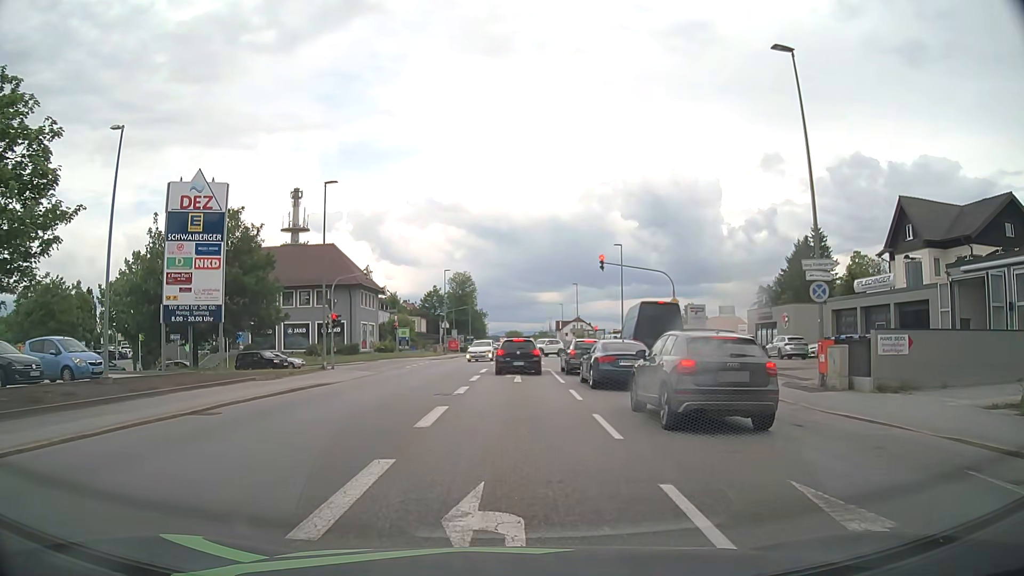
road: tertiary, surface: asphalt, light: Day
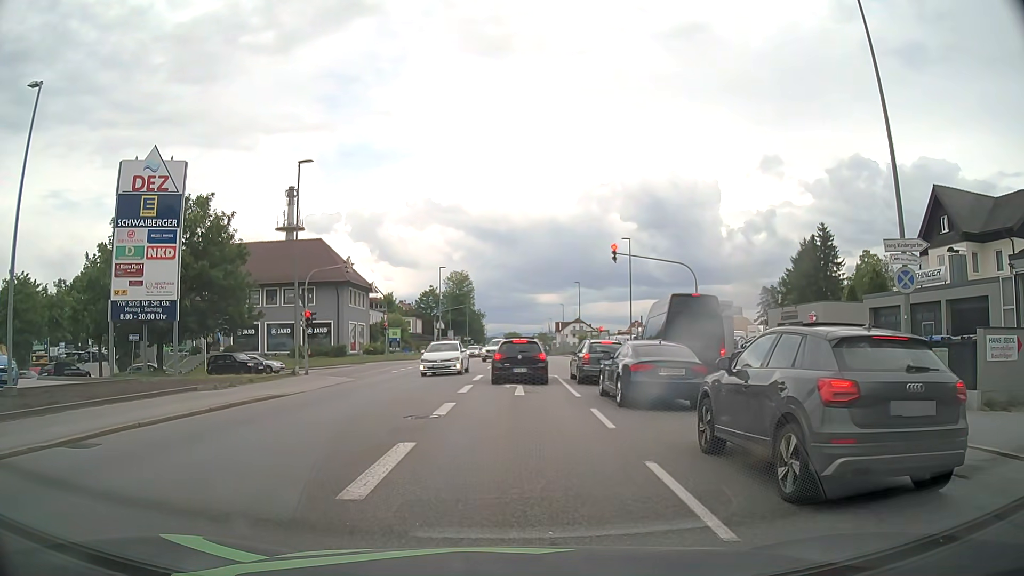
(0.0, +4.7) m; +1°
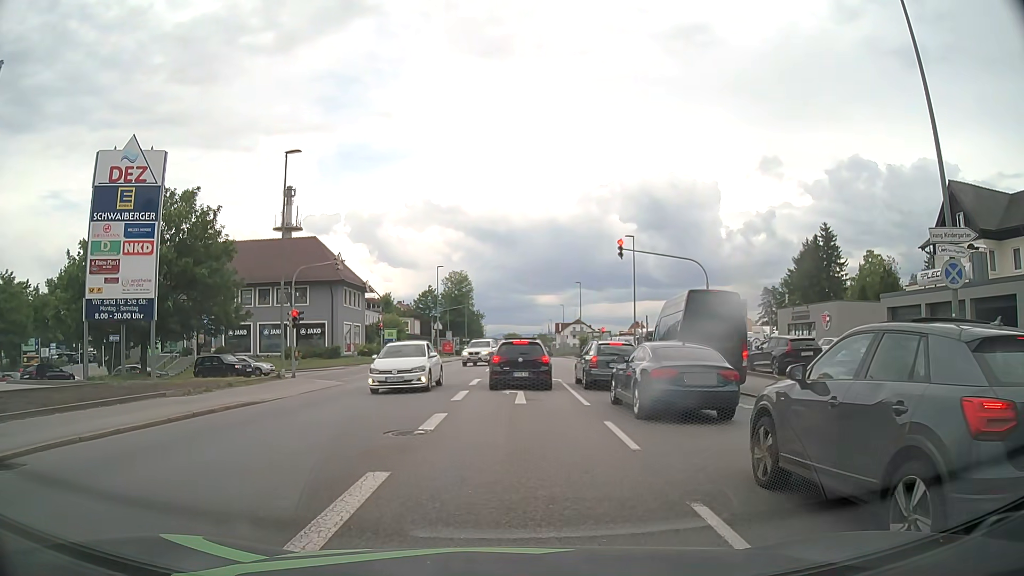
(0.0, +1.9) m; 0°
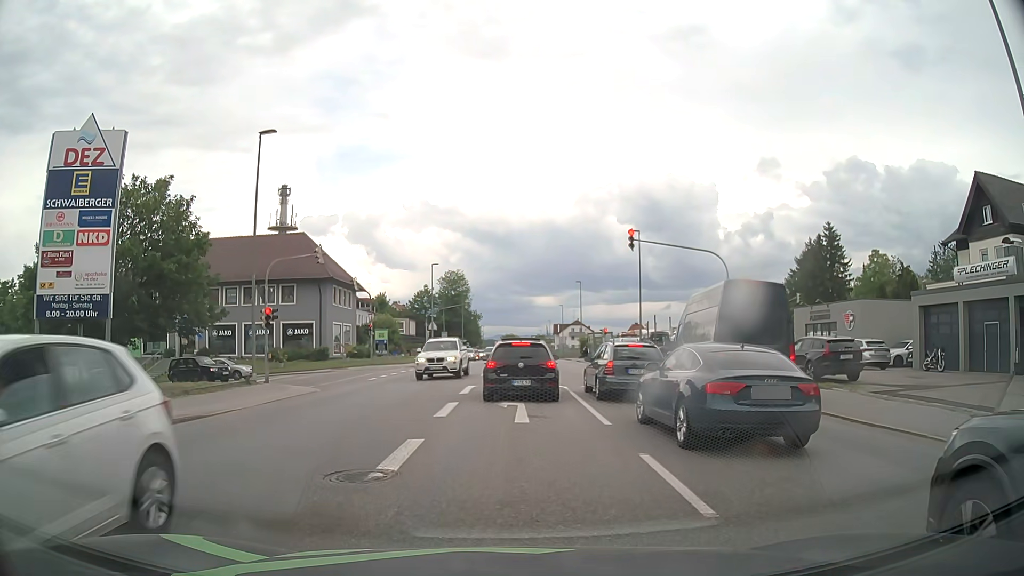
(0.0, +3.2) m; 0°
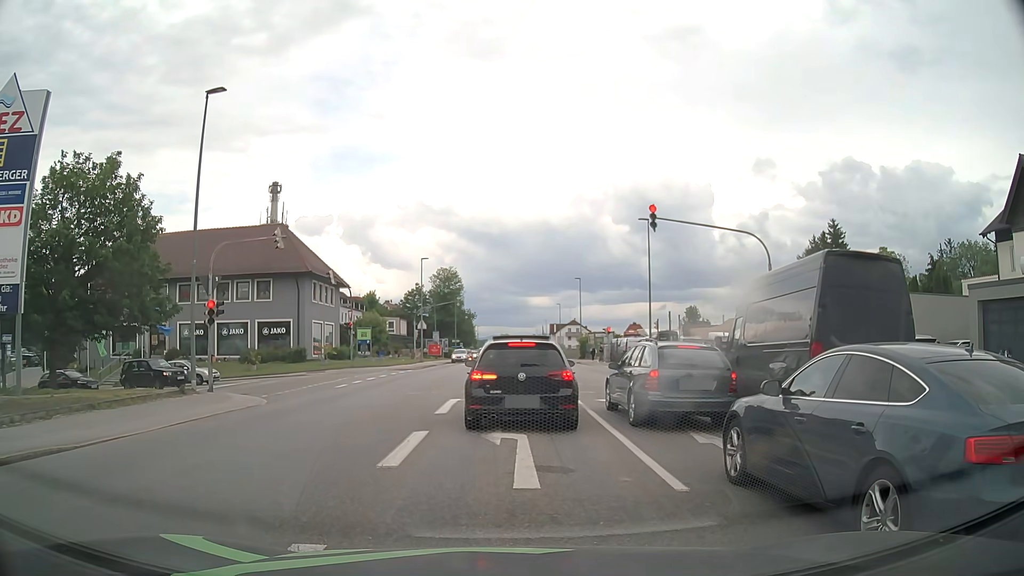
(+0.1, +5.0) m; +3°
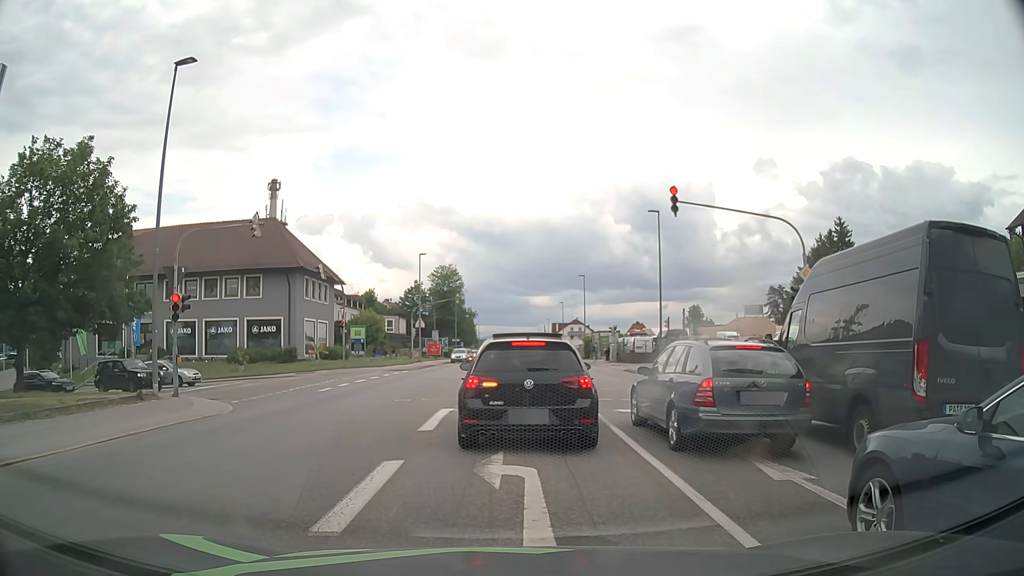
(0.0, +2.7) m; 0°
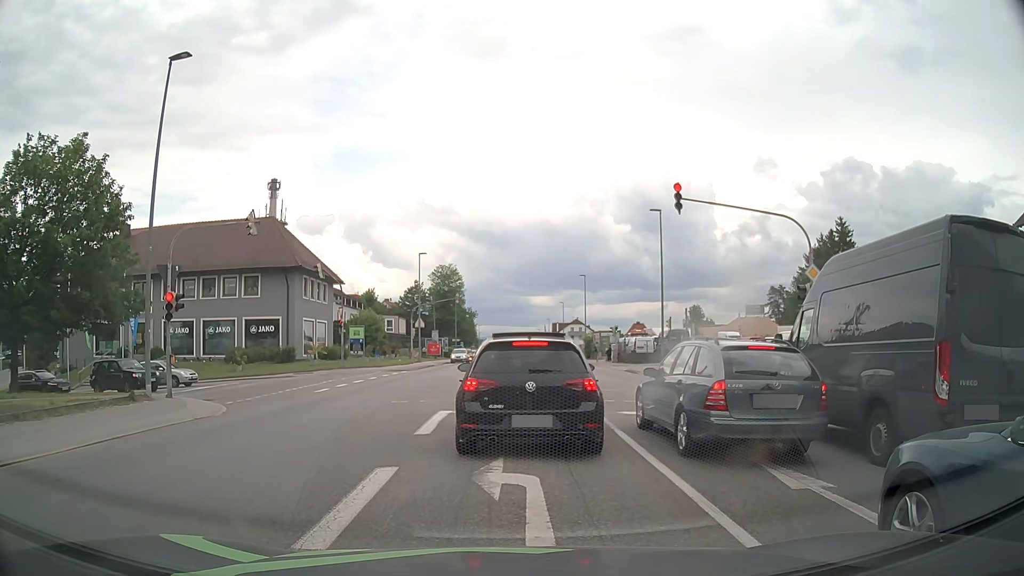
(0.0, +0.4) m; 0°
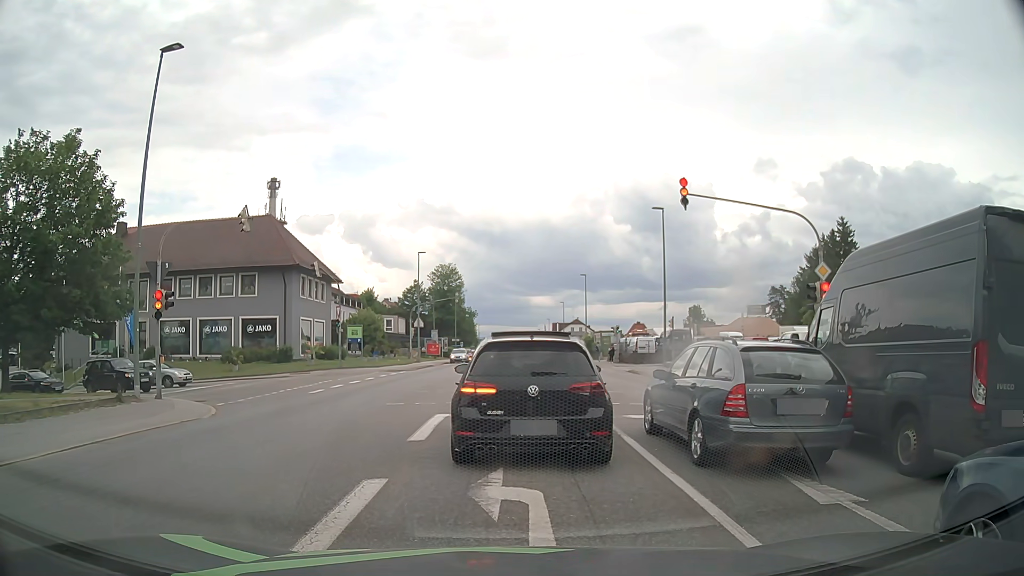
(0.0, +0.7) m; 0°
